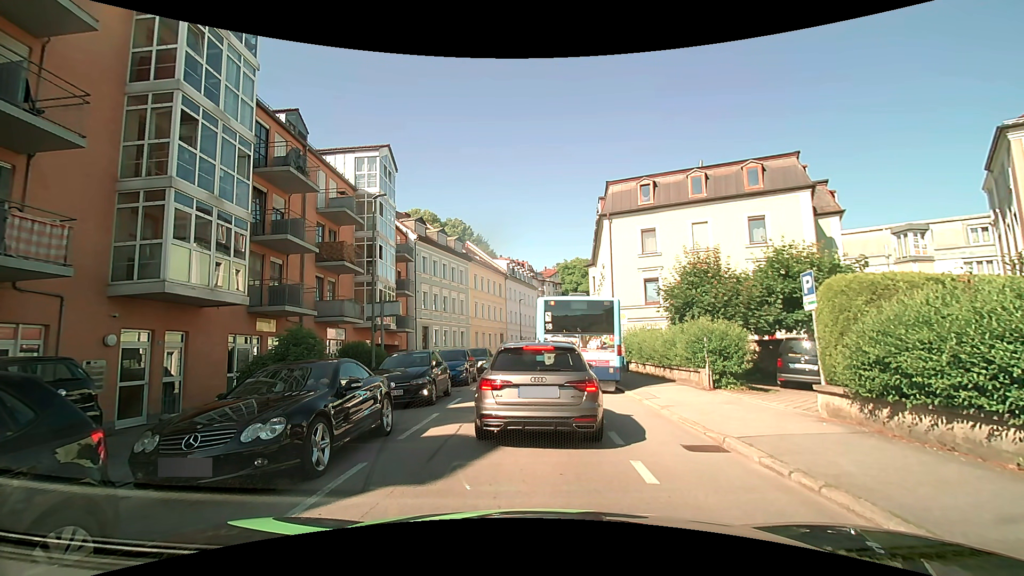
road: tertiary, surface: asphalt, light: Day
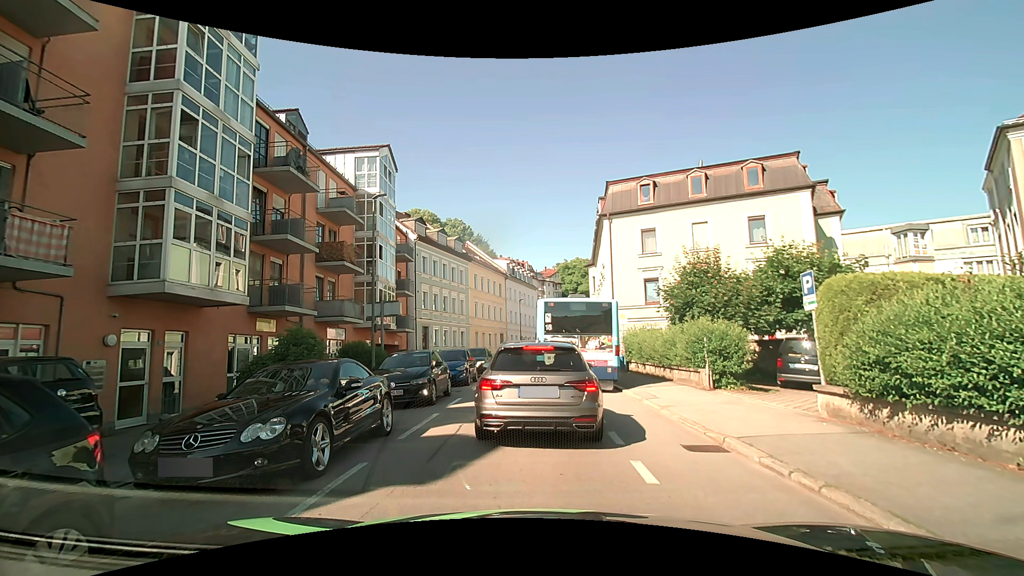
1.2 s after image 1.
(0.0, 0.0) m; 0°
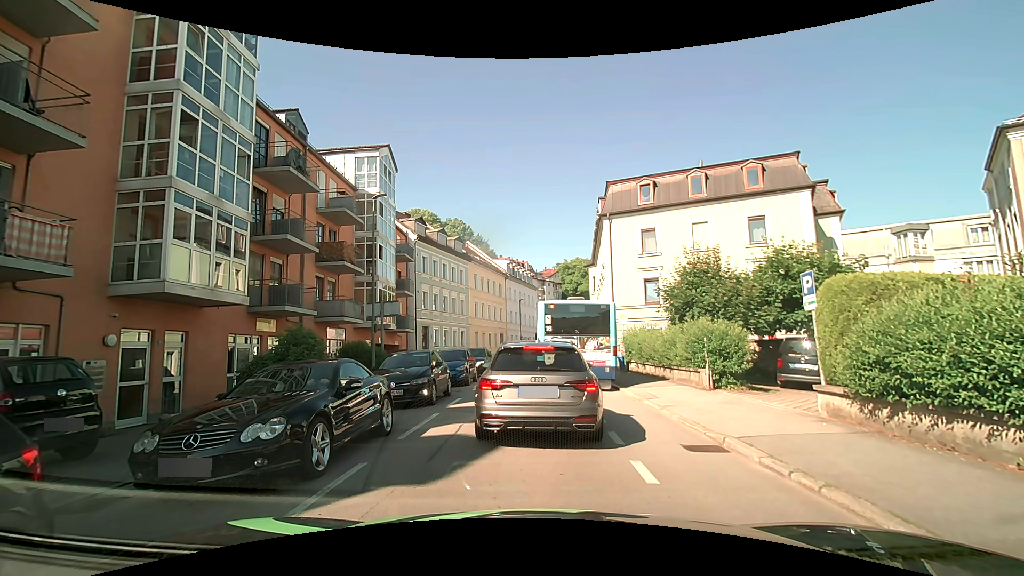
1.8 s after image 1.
(0.0, 0.0) m; 0°
(0, +10) (+1, +20) (+1, +30) (+2, +40) (+4, +50) (+6, +60) (+10, +69) (+13, +78) (+18, +87) (+23, +96) m
